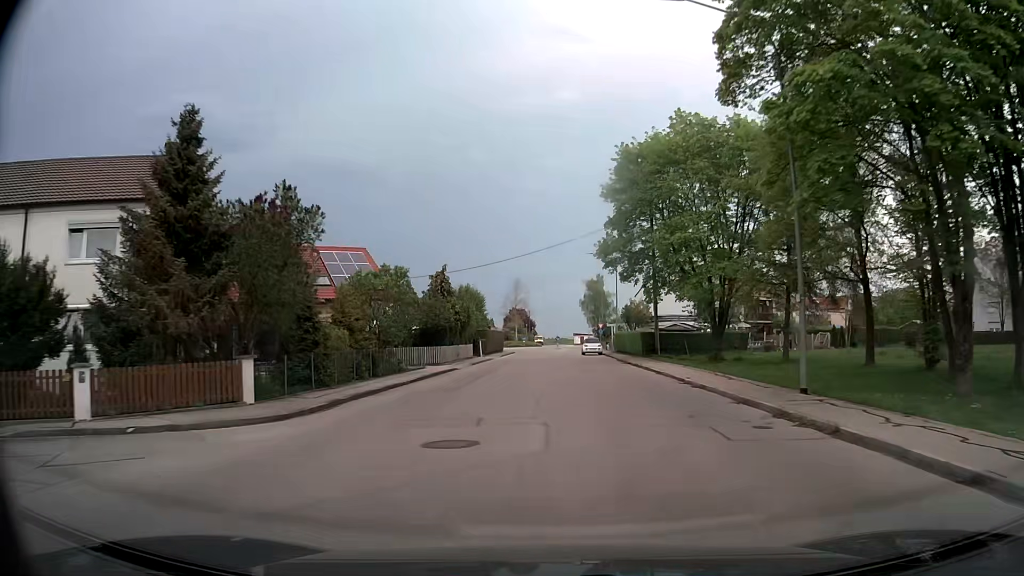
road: tertiary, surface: asphalt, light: Day
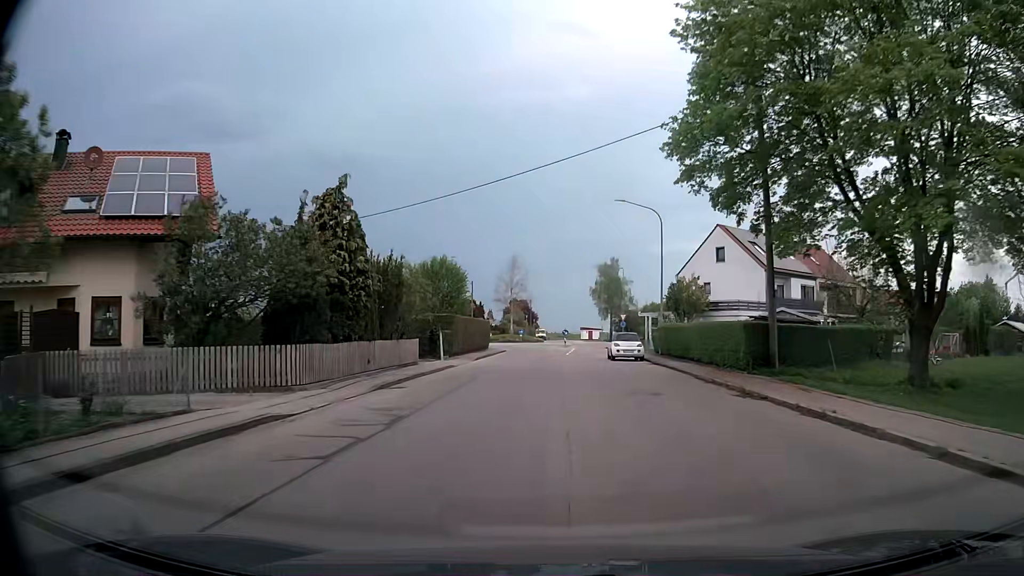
(0.0, +23.4) m; 0°
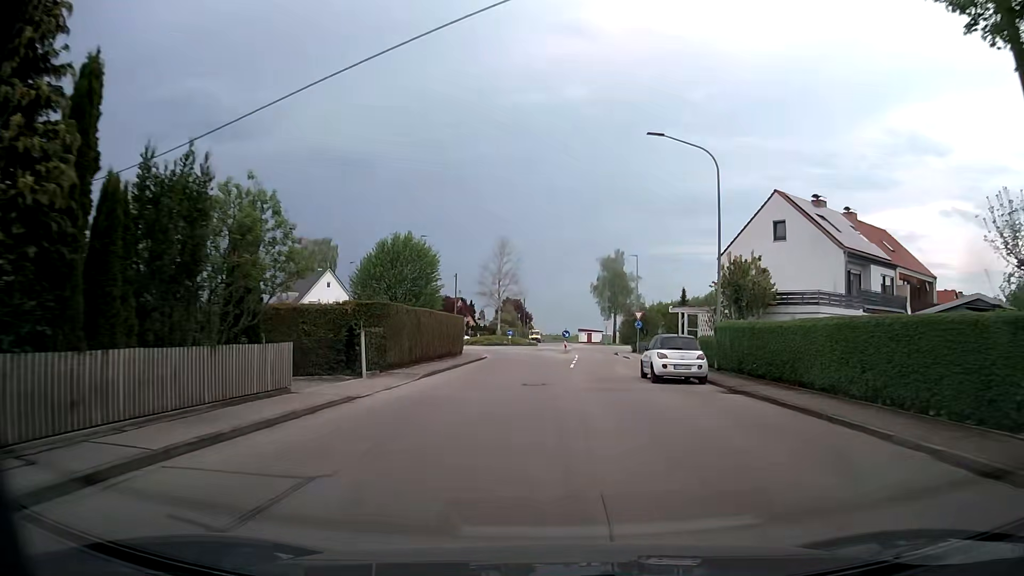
(0.0, +14.6) m; 0°
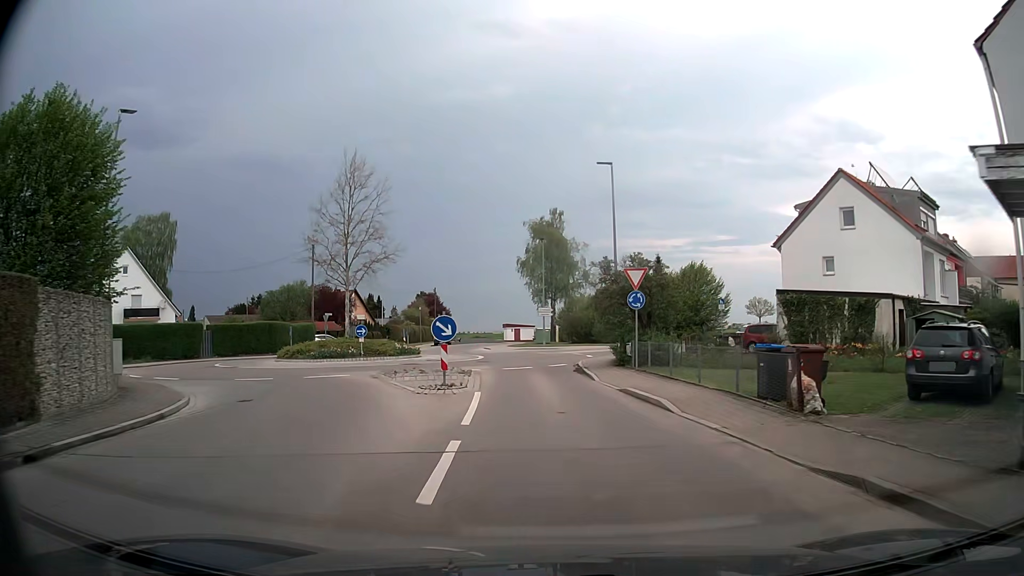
(+1.8, +32.0) m; +6°
(0, +10) (0, +20) (-1, +30) (-4, +40) (-7, +49) (-8, +59) (-8, +69) (-8, +79) (-9, +89) (-9, +99) m
